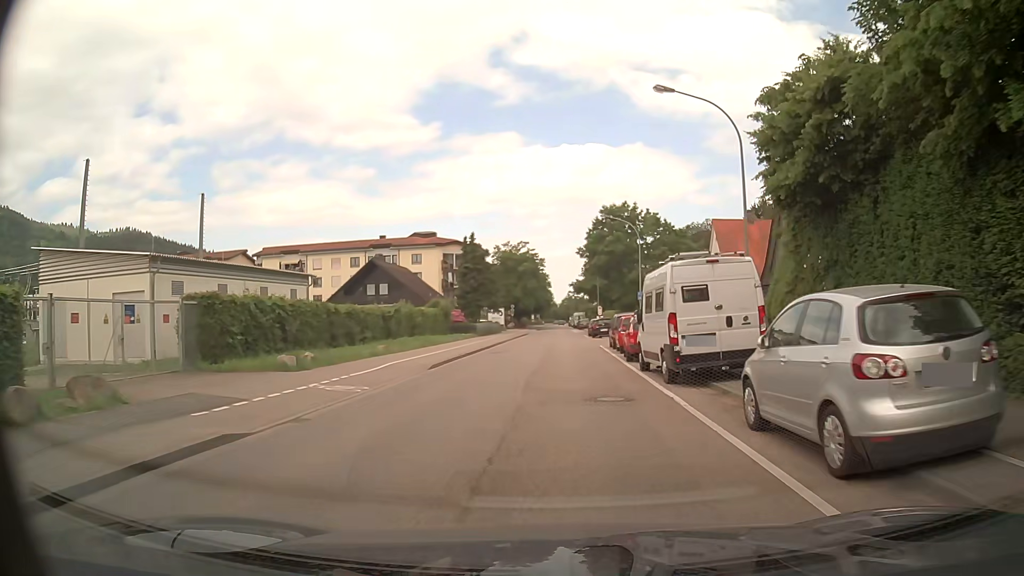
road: tertiary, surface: asphalt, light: Day
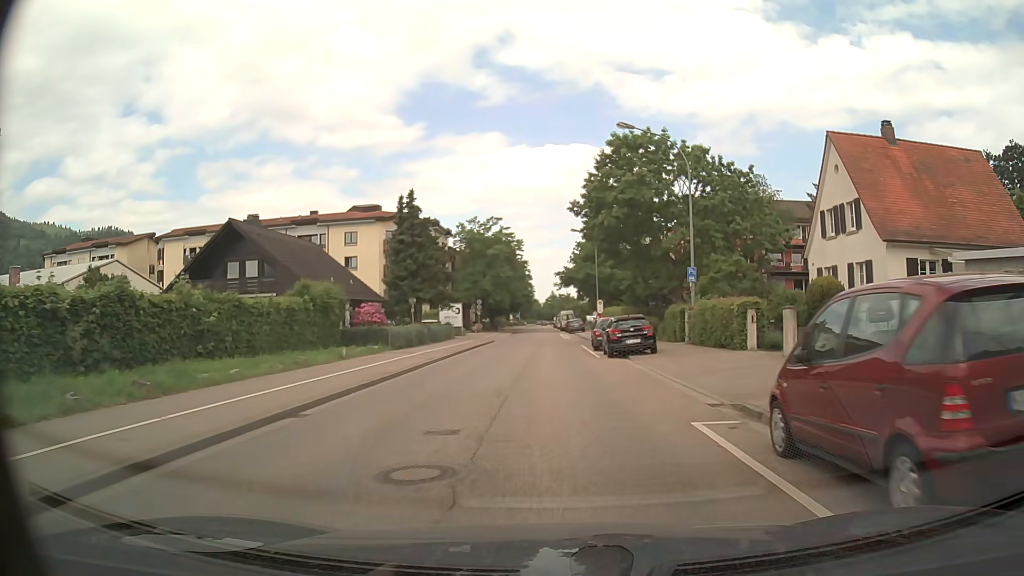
(+0.5, +26.9) m; +2°
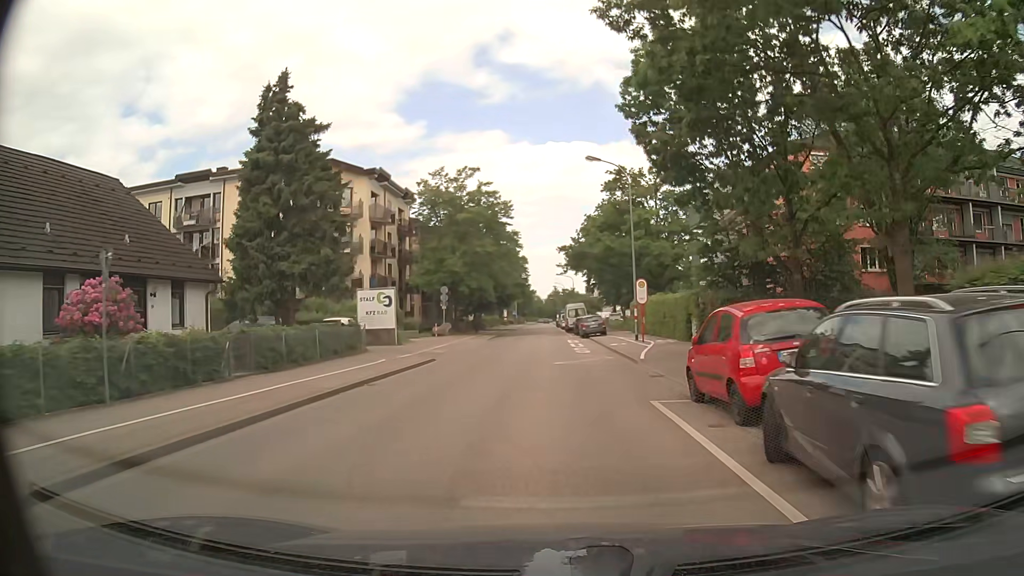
(+0.1, +27.0) m; 0°
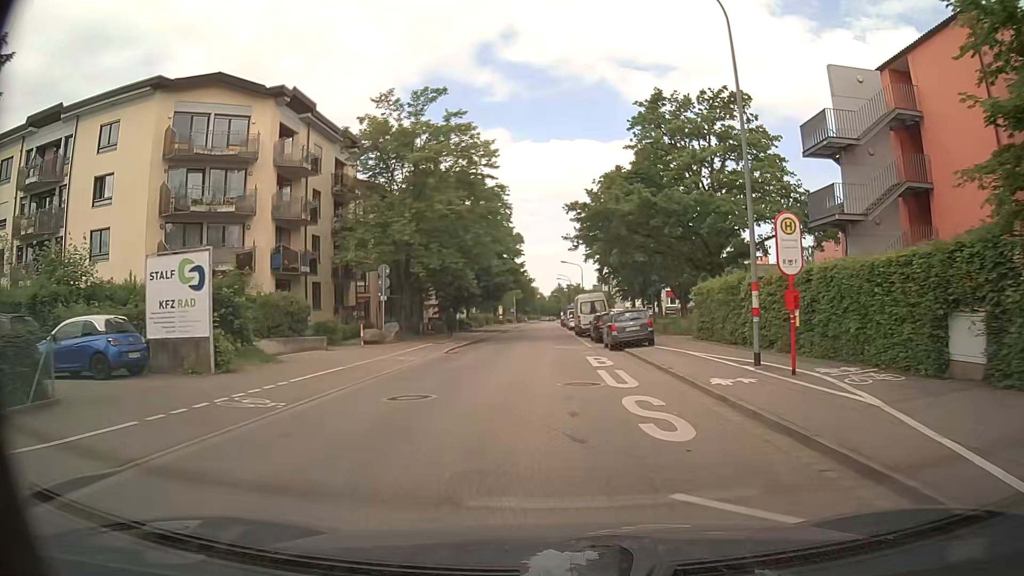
(-0.1, +20.3) m; 0°
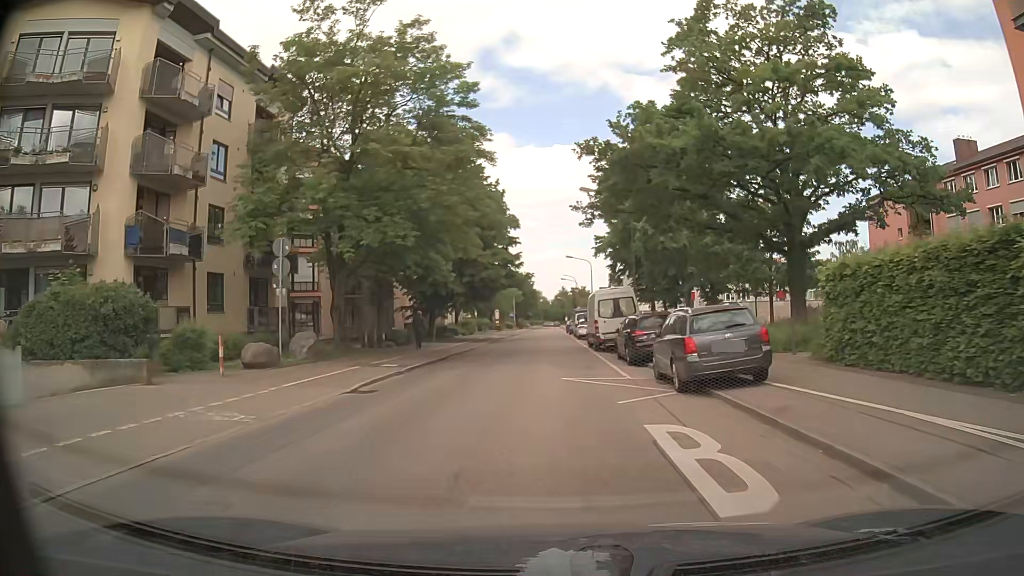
(-0.2, +13.5) m; -1°
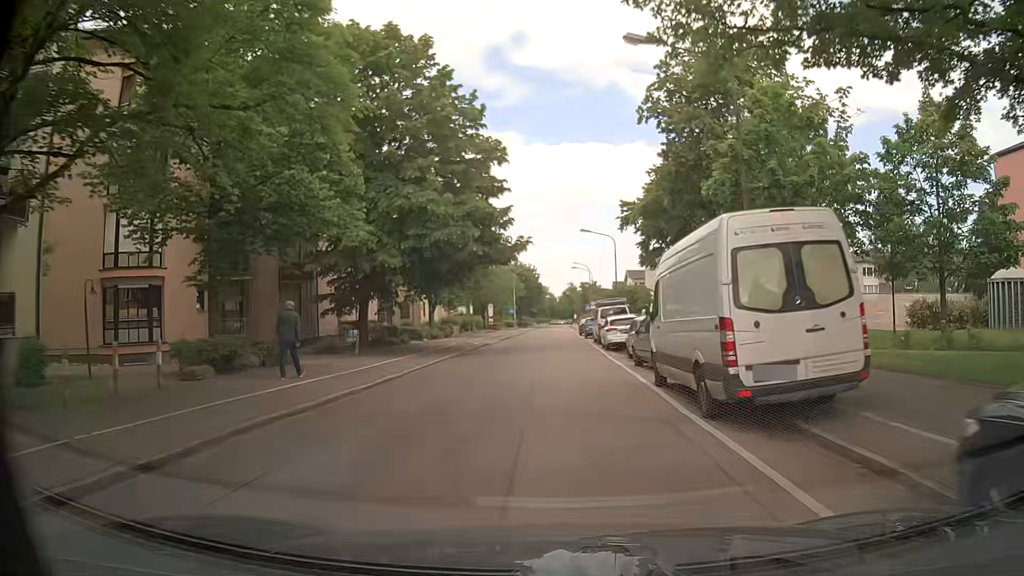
(+0.1, +20.1) m; 0°
(0, +10) (0, +20) (0, +30) (0, +40) (0, +50) (0, +60) (+1, +70) (+1, +80) (+2, +90) (+2, +100) m
